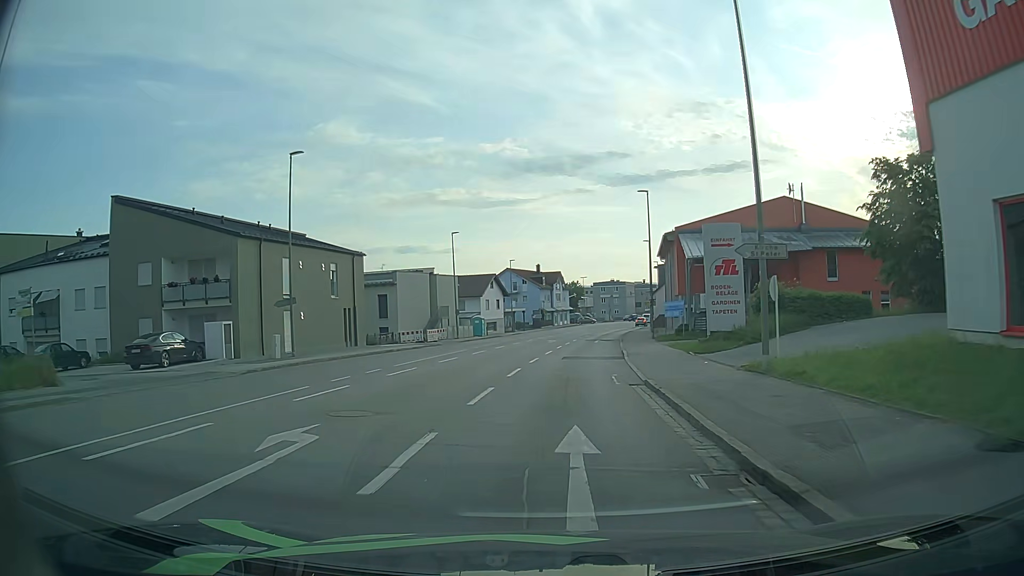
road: tertiary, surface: asphalt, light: Day
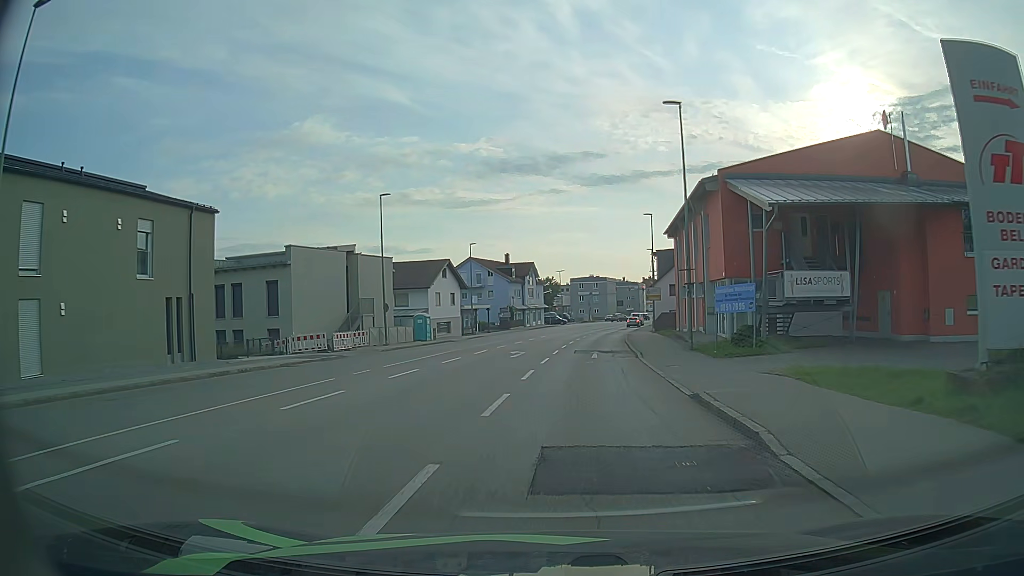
(+0.4, +19.6) m; +3°
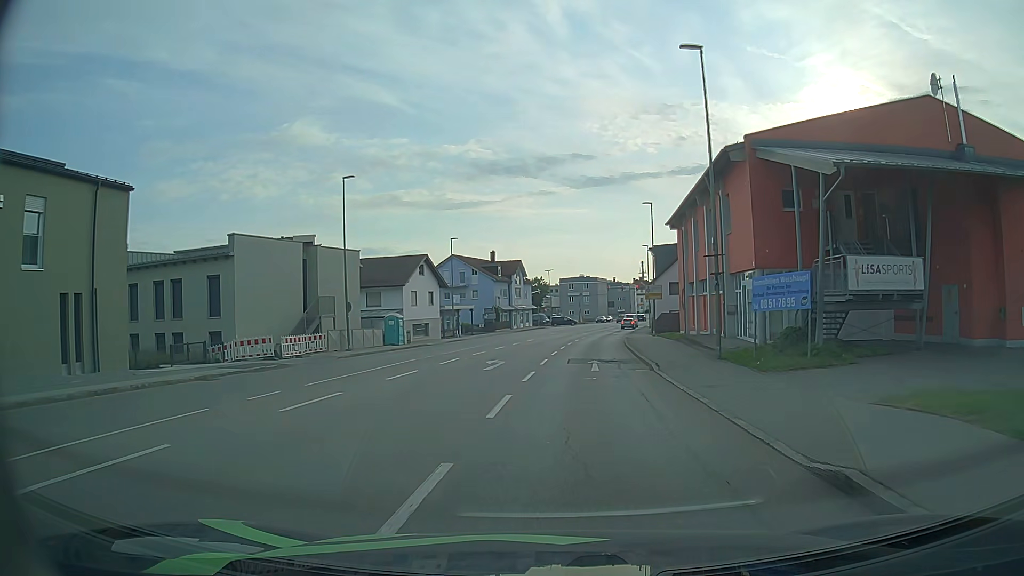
(+0.1, +6.3) m; +1°
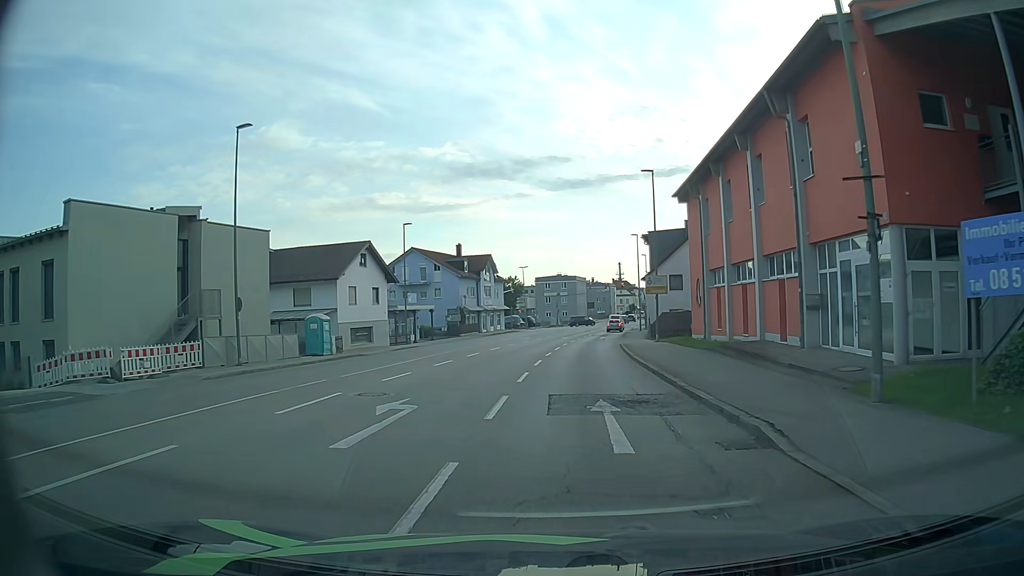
(+0.2, +11.9) m; +2°
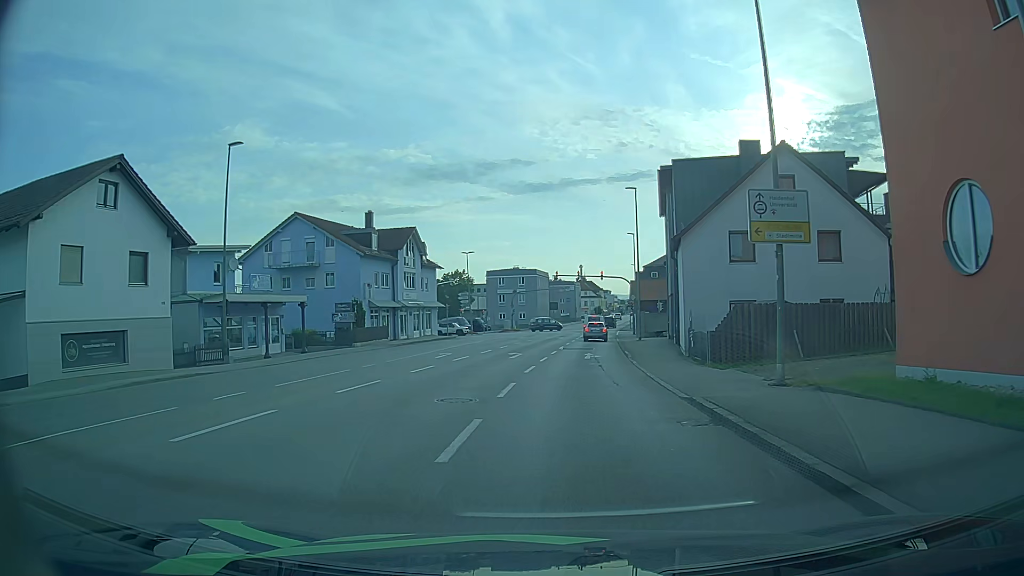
(+0.9, +26.8) m; +3°
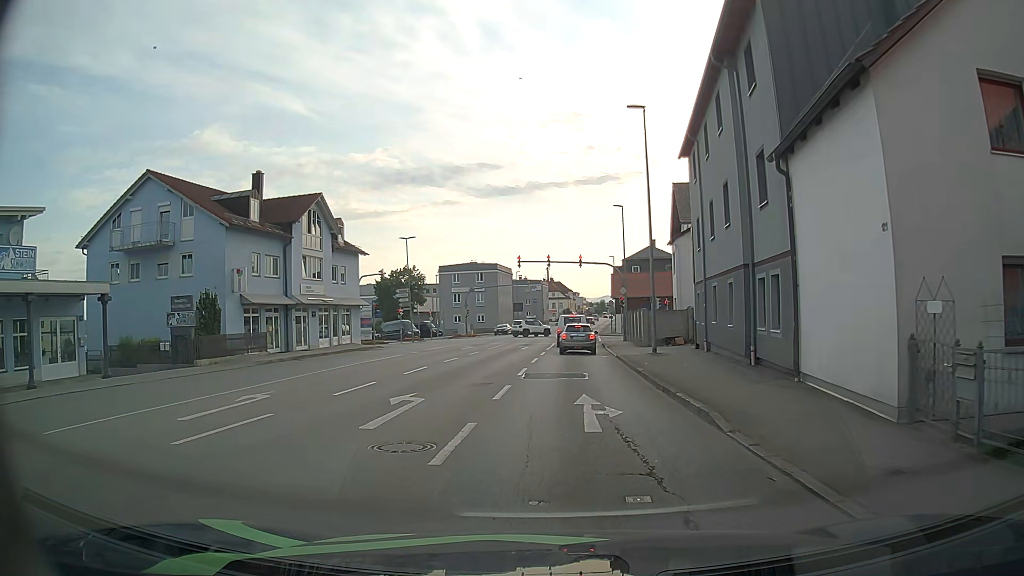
(+0.4, +17.9) m; +3°
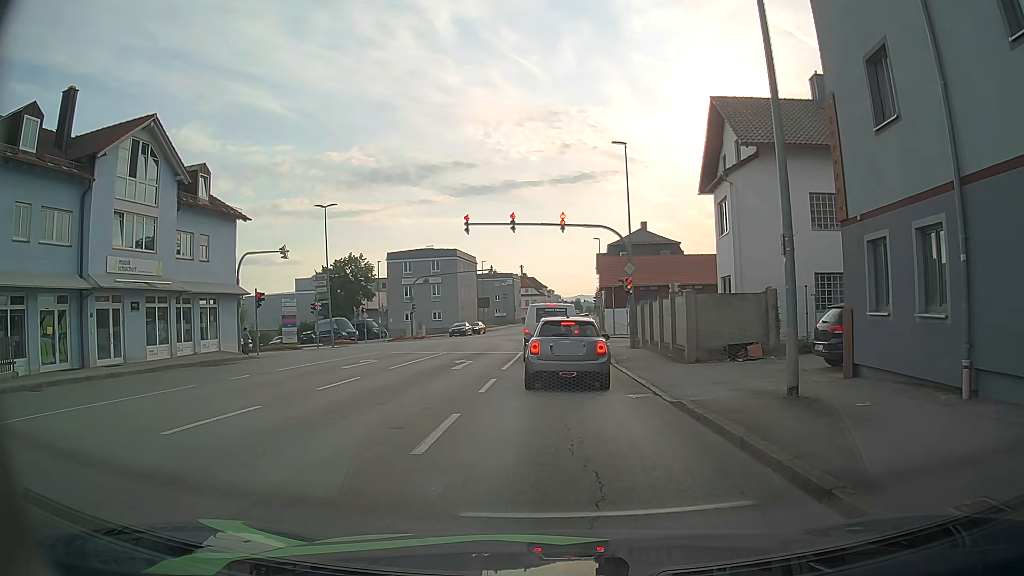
(+0.3, +17.7) m; +1°
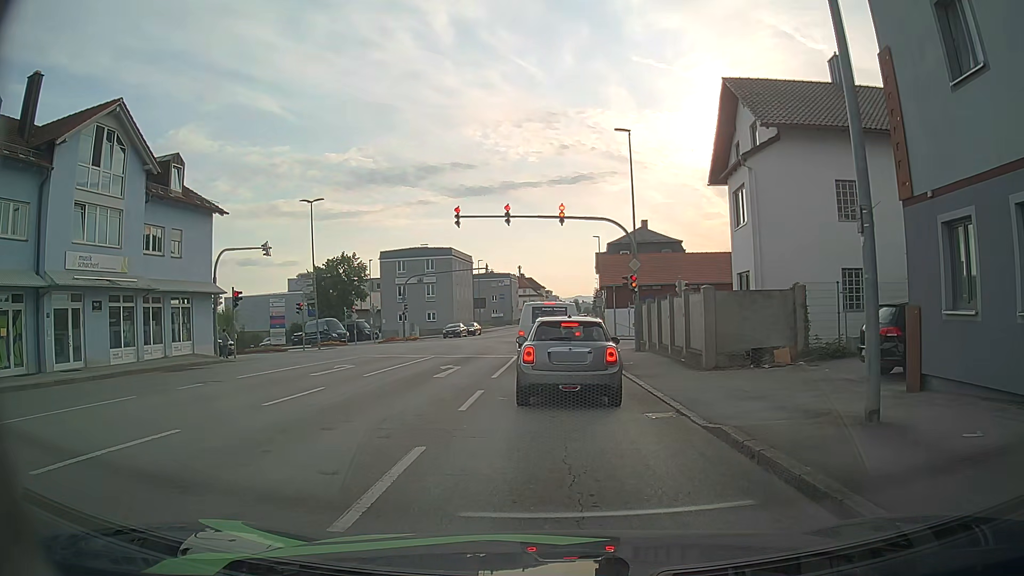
(0.0, +2.5) m; -1°
